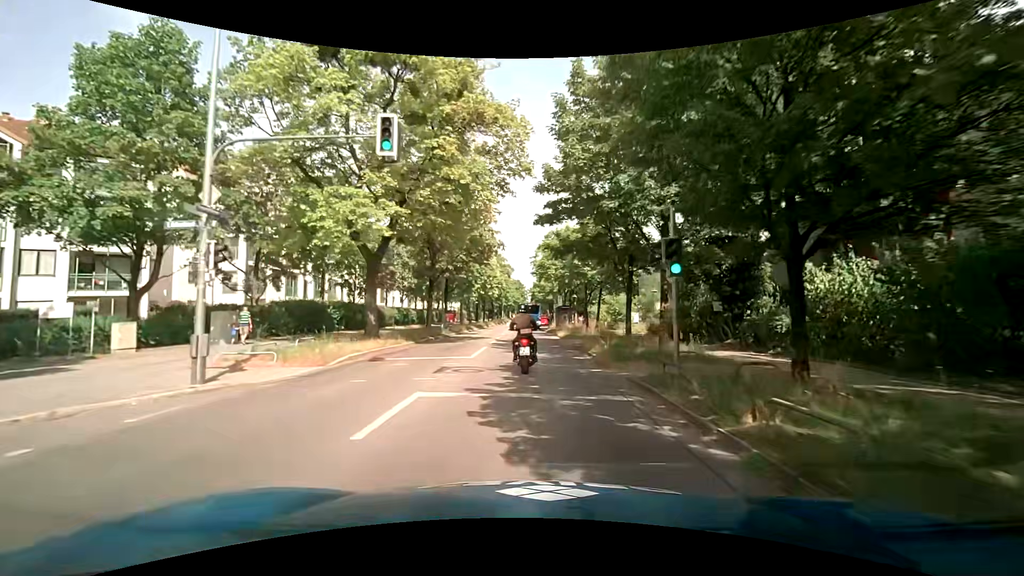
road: tertiary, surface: asphalt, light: Day
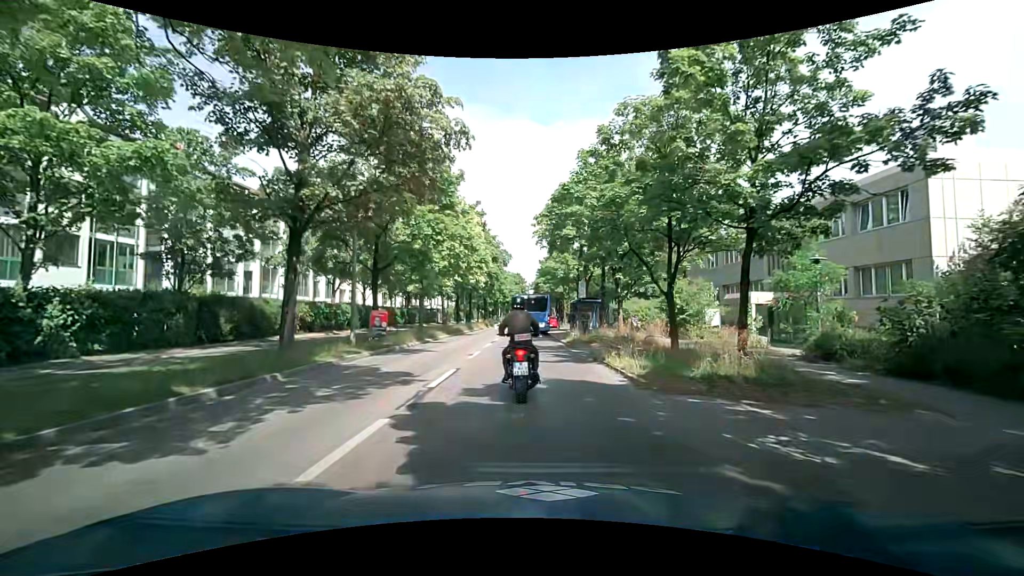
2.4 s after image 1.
(0.0, +21.2) m; 0°
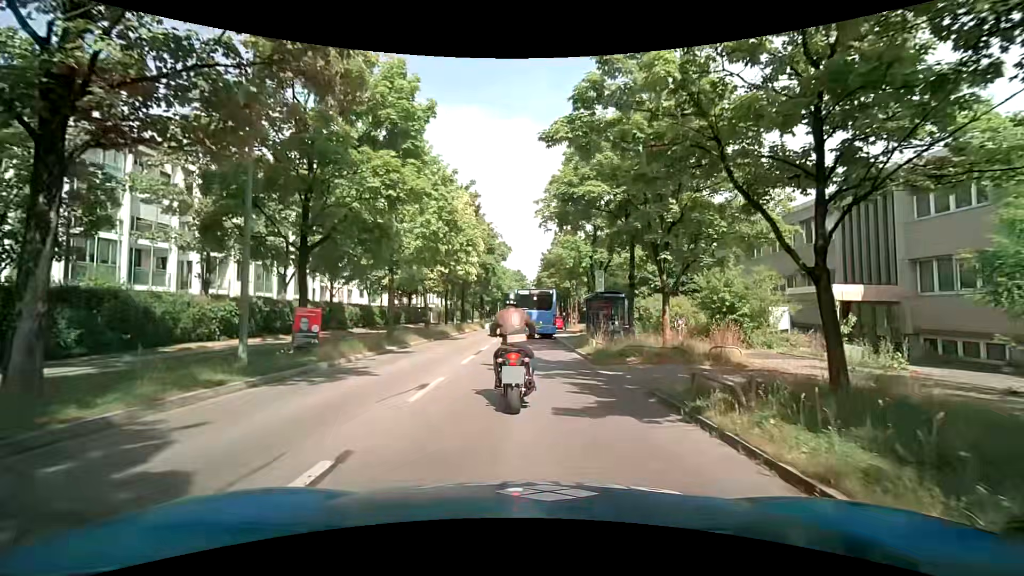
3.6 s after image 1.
(+0.1, +7.7) m; -1°
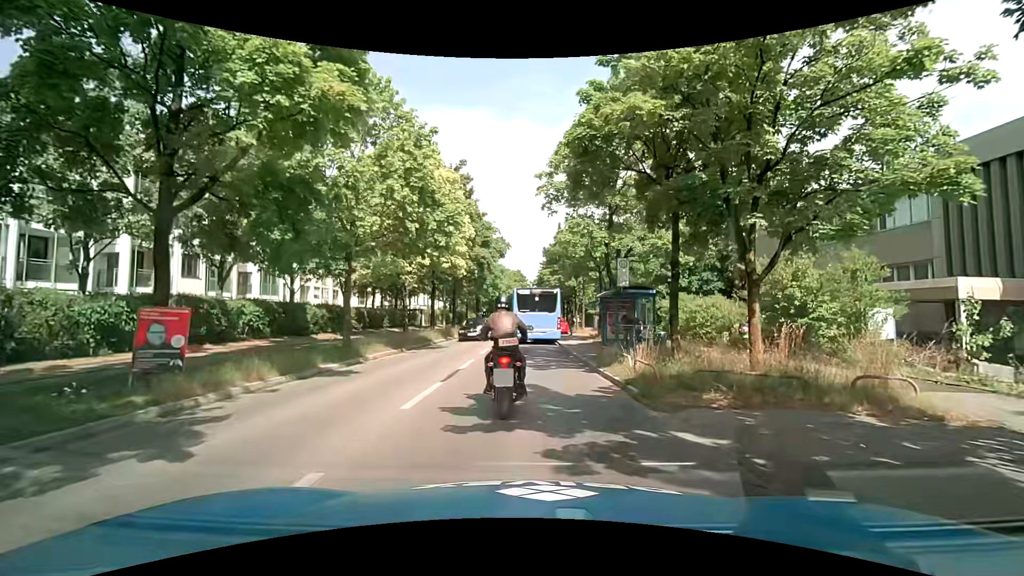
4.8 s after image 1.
(+0.1, +6.2) m; +2°
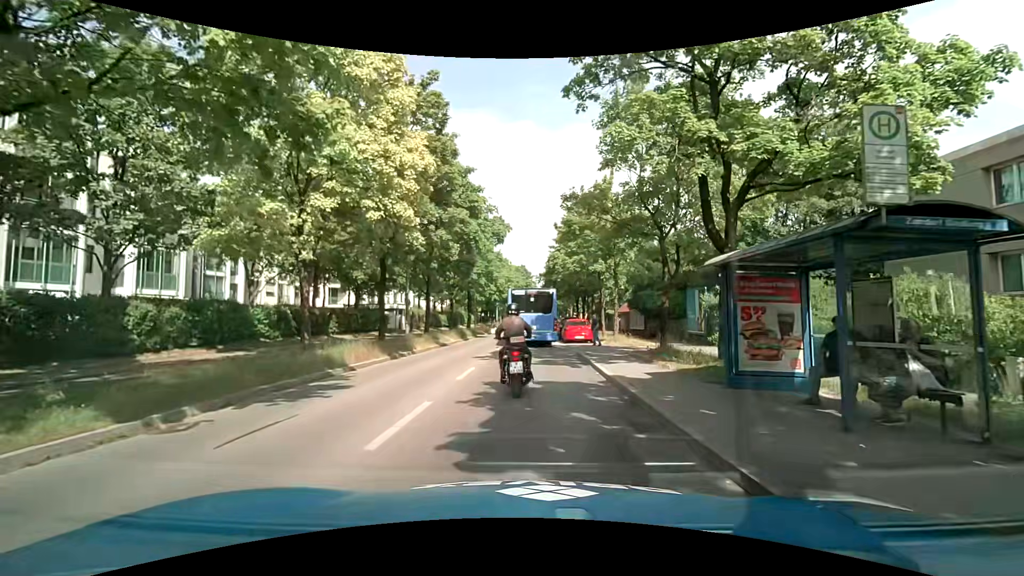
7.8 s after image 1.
(-0.2, +14.3) m; 0°
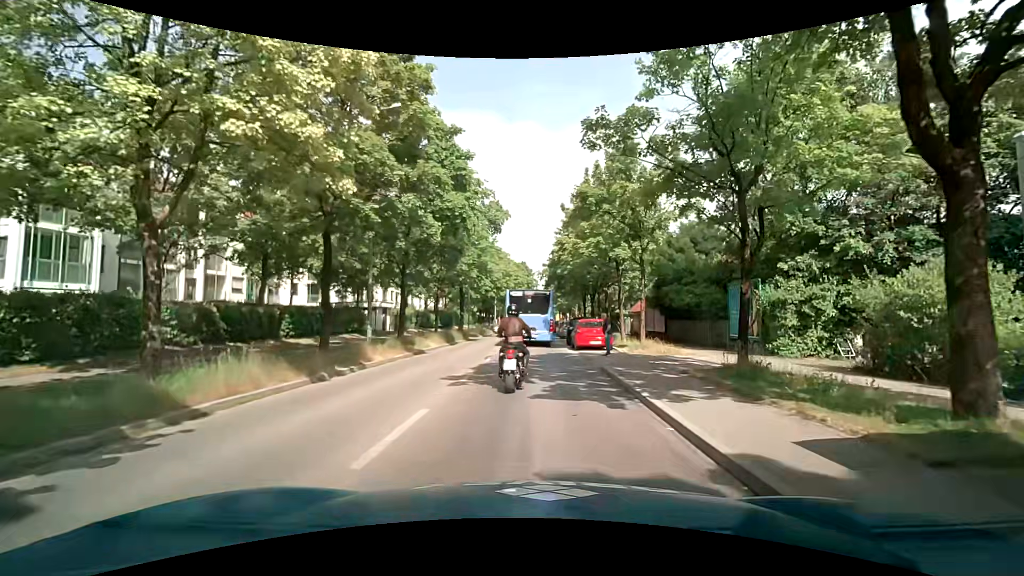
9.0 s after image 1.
(-0.2, +6.8) m; -1°
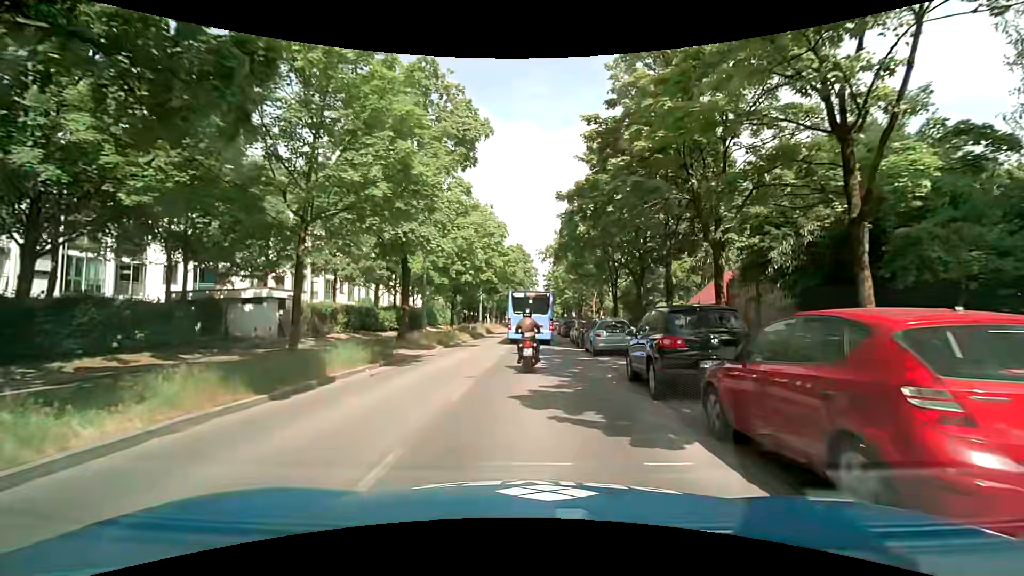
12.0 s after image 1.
(-0.2, +20.7) m; 0°
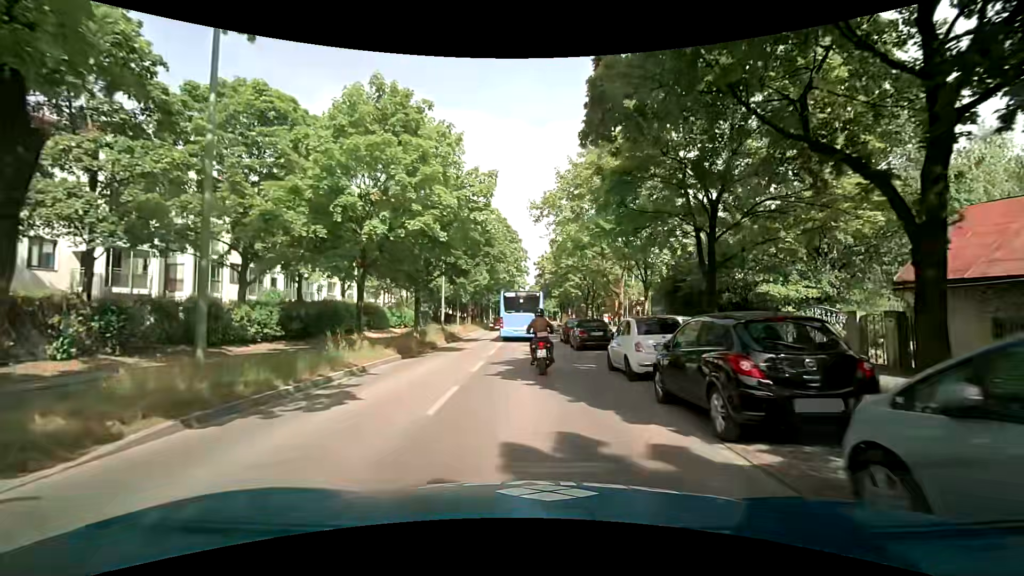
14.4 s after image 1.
(+0.2, +19.4) m; +1°
(0, +10) (0, +20) (0, +30) (0, +40) (0, +50) (0, +60) (0, +70) (0, +80) (0, +90) (-1, +100) m
